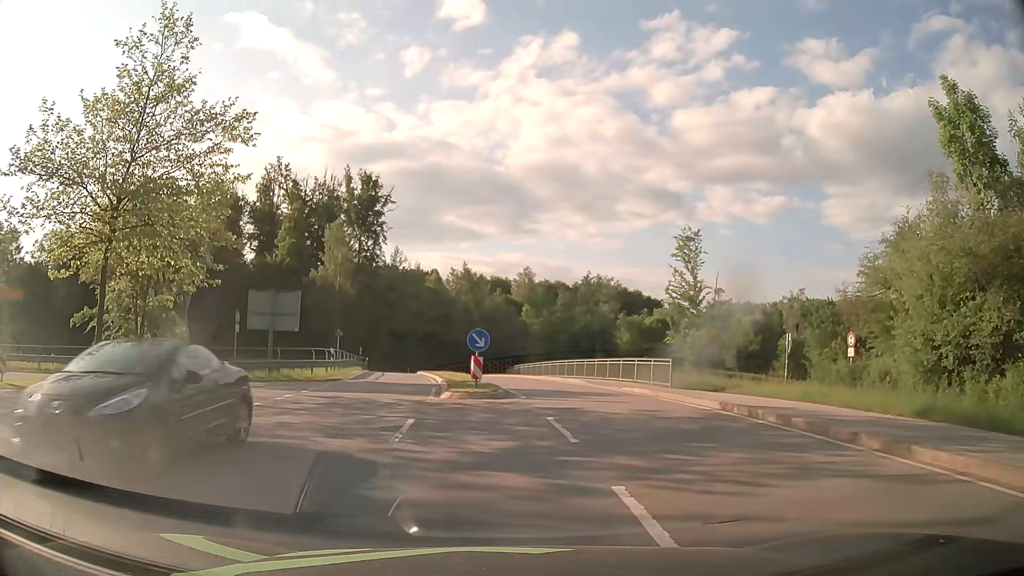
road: secondary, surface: asphalt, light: Day
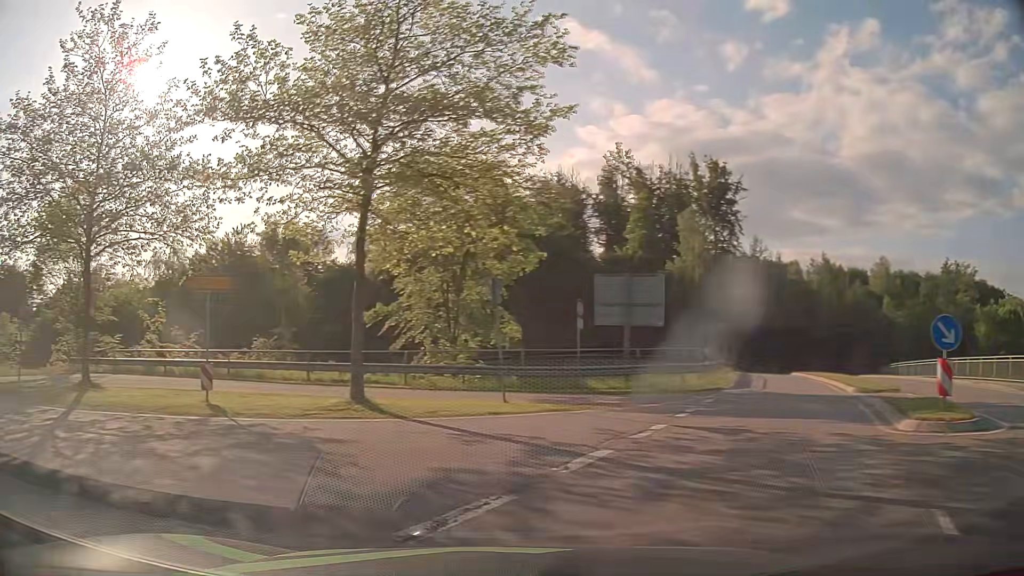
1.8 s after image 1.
(-1.5, +7.1) m; -30°
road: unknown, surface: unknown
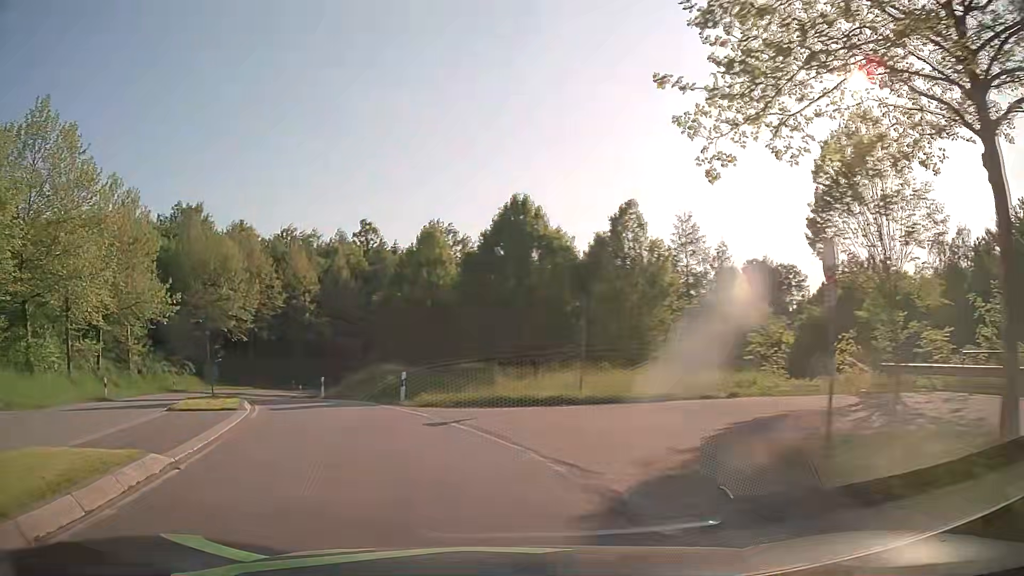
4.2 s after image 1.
(-8.4, +10.9) m; -66°
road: primary_link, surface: asphalt
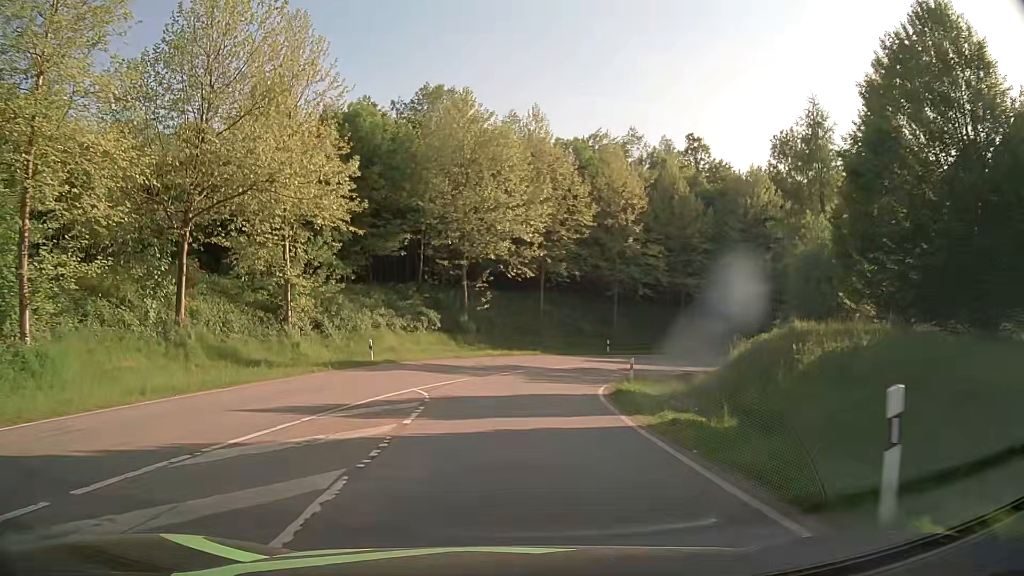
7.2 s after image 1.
(-9.1, +27.9) m; -26°
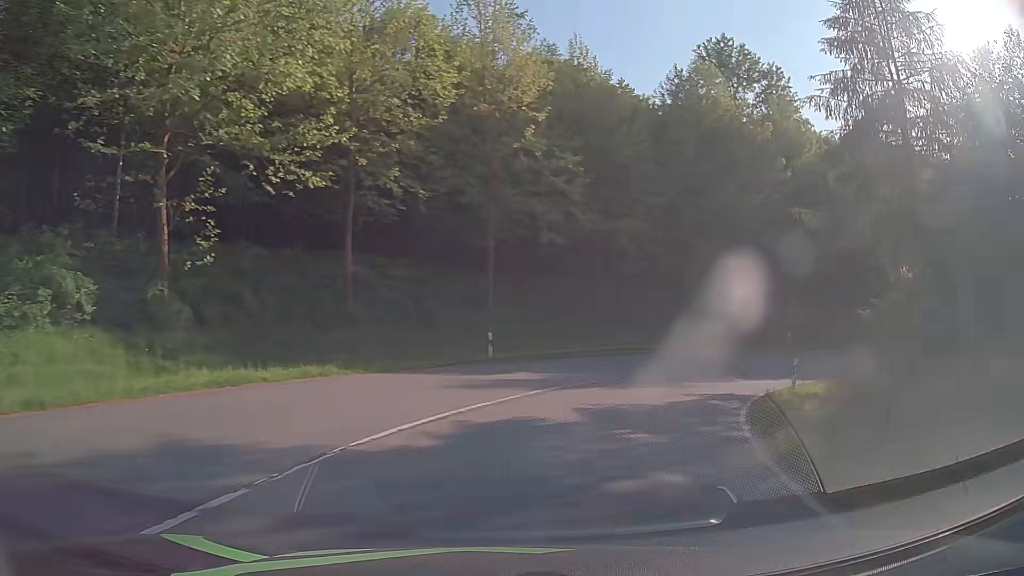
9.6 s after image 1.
(+1.7, +27.0) m; +14°
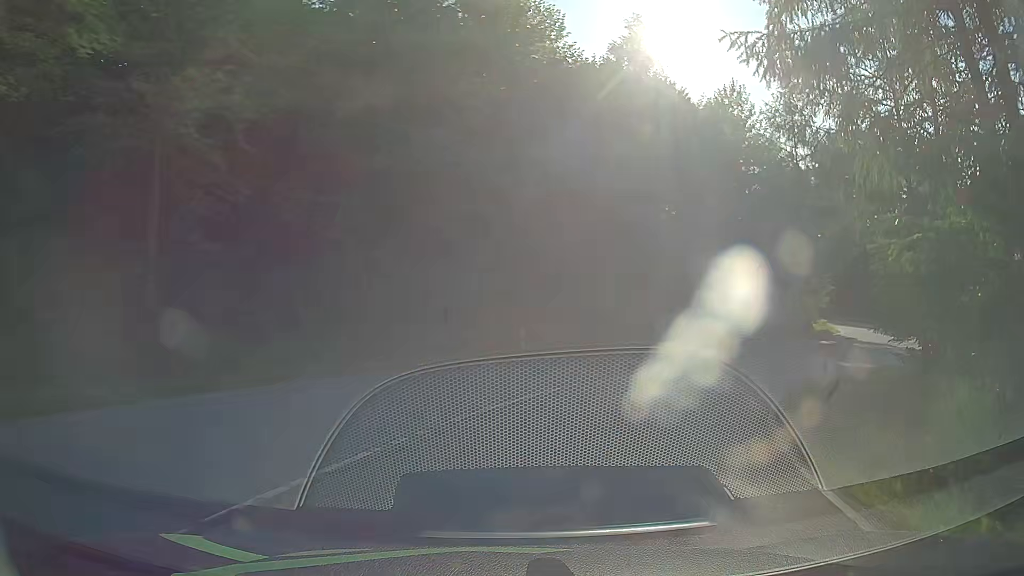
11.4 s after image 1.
(+4.7, +19.2) m; +29°
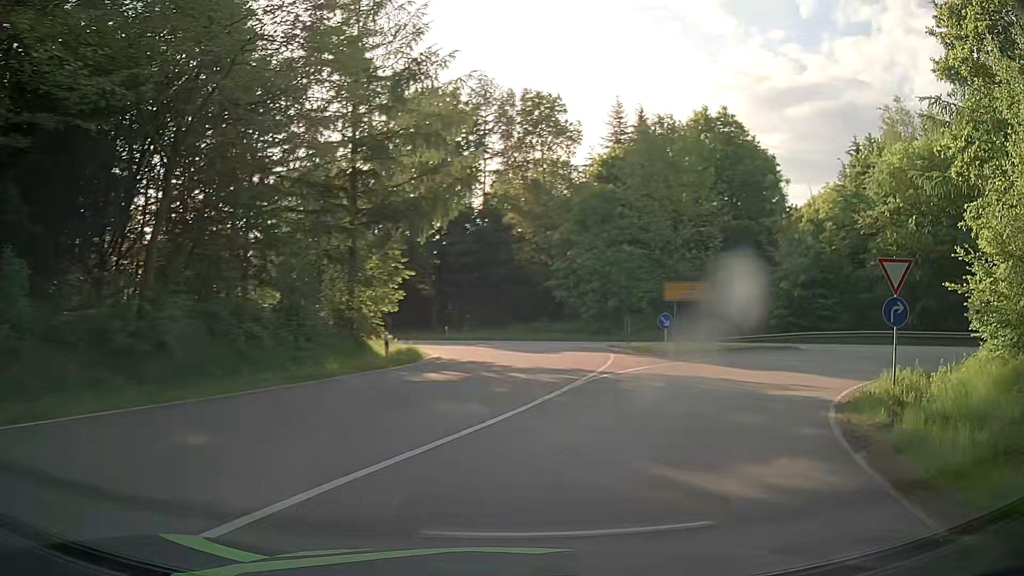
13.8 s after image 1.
(+8.3, +23.4) m; +40°
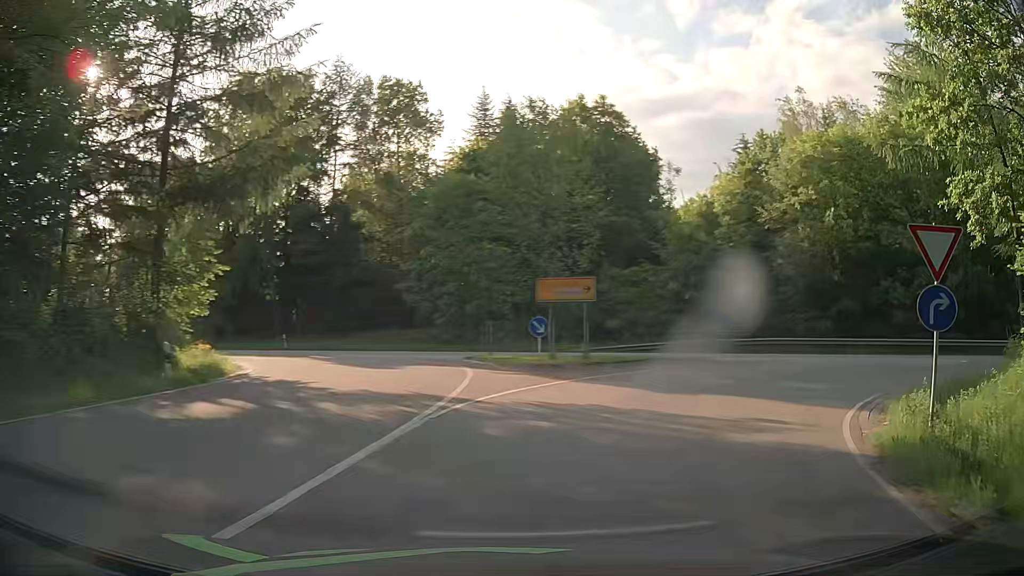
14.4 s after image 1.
(+0.5, +5.7) m; +12°
(+2, +10) (+9, +17) (+18, +19) (+28, +18) (+38, +15) (+48, +12) (+57, +10) (+67, +7) (+76, +5) (+86, +2) m
